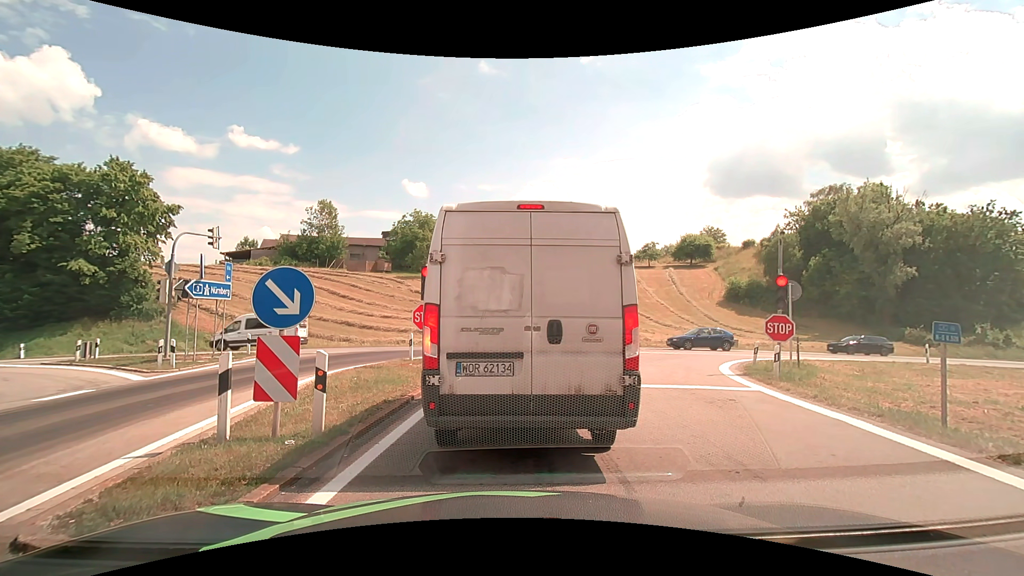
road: motorway_link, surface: asphalt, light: Day
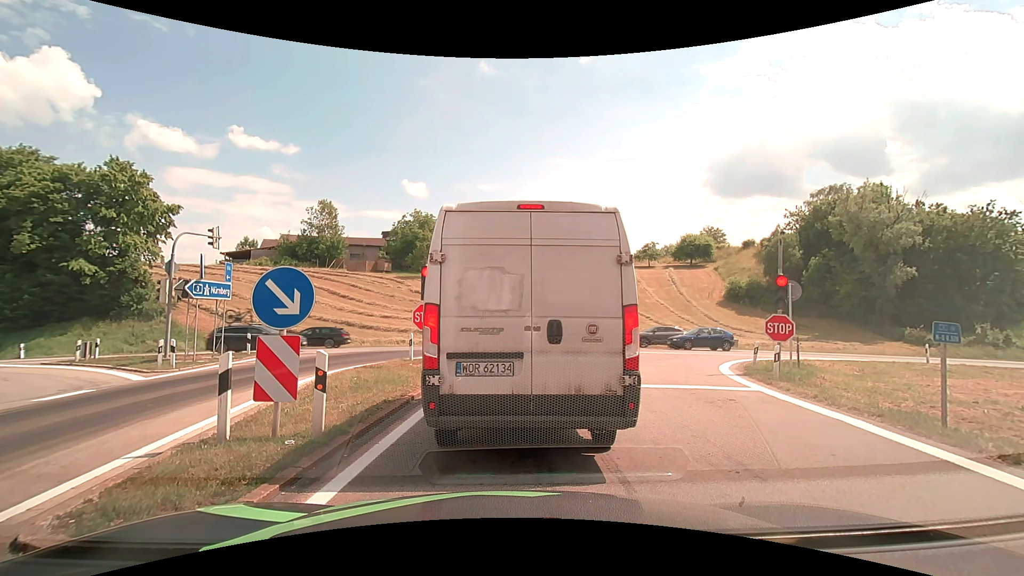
(0.0, 0.0) m; 0°
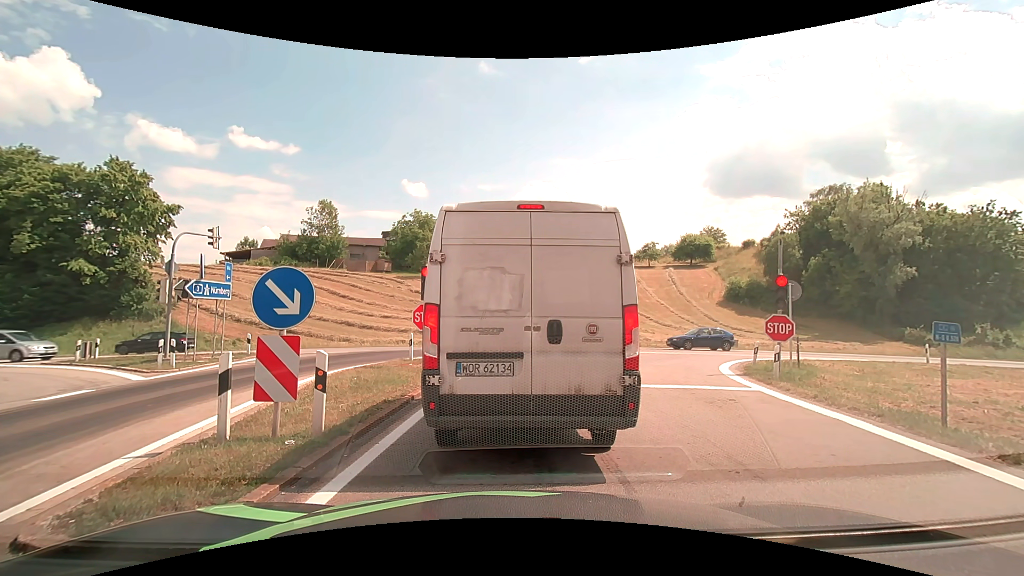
(0.0, 0.0) m; 0°
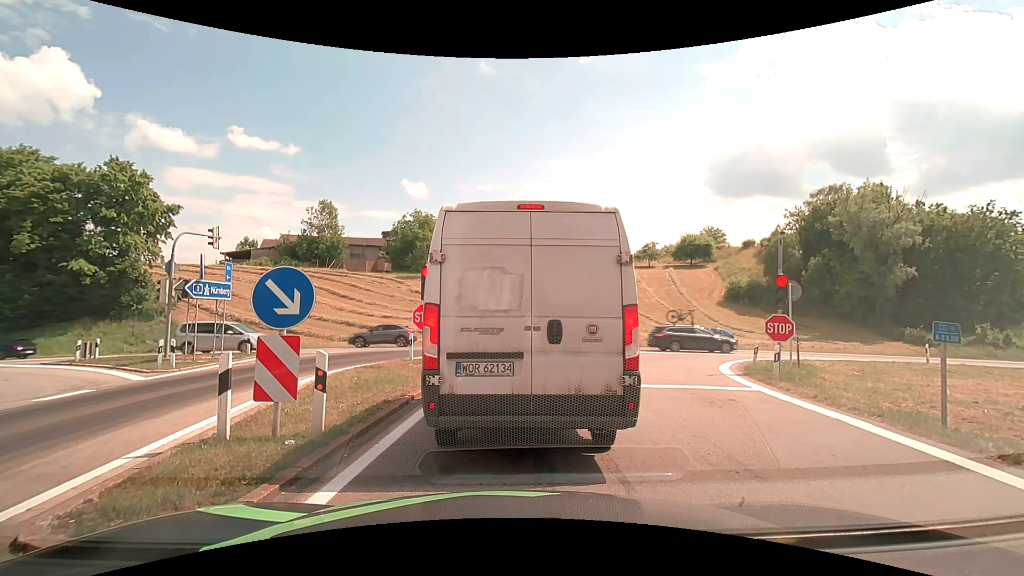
(0.0, 0.0) m; 0°
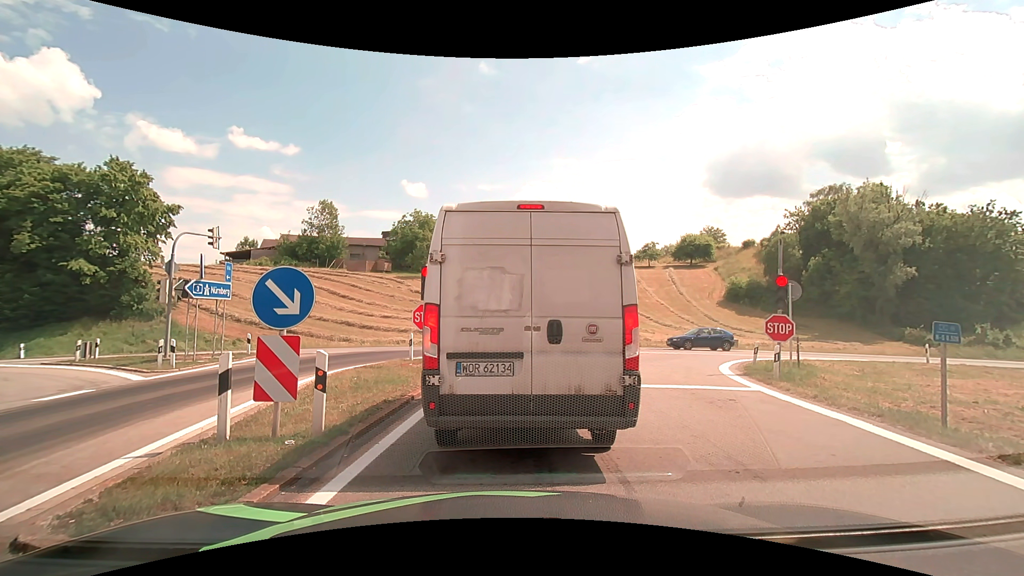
(0.0, 0.0) m; 0°
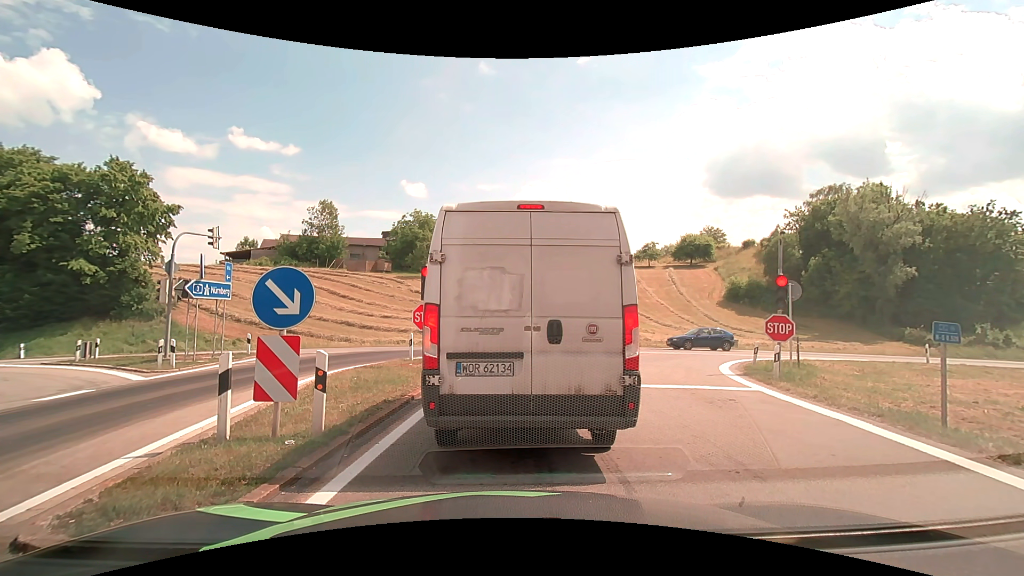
(0.0, 0.0) m; 0°
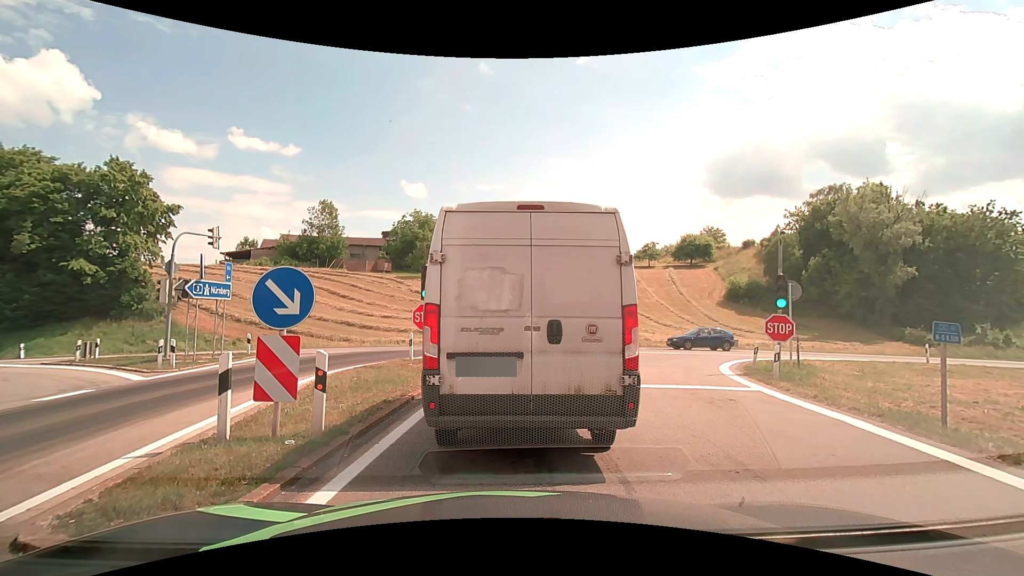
(0.0, 0.0) m; 0°
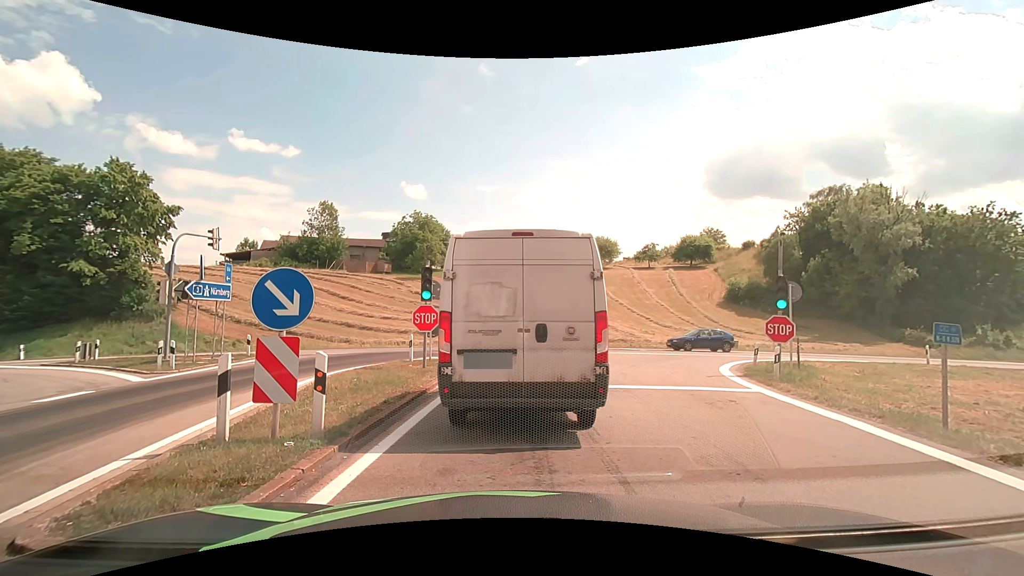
(0.0, 0.0) m; 0°
(0, +10) (0, +20) (-4, +29) (-13, +34) (-22, +36) (-32, +36) (-42, +36) (-52, +36) (-62, +36) (-72, +36) m
